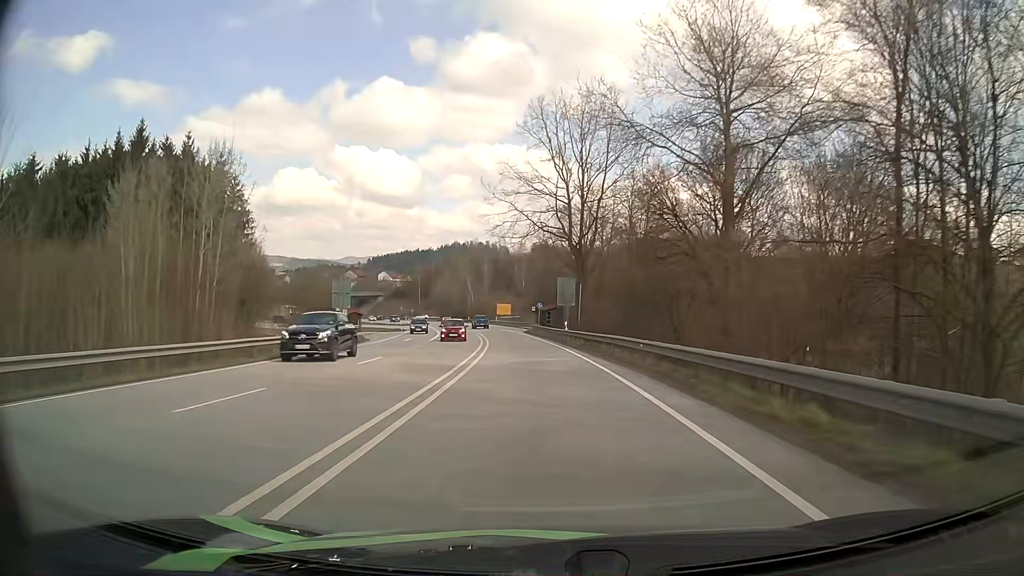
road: primary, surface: asphalt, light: Day
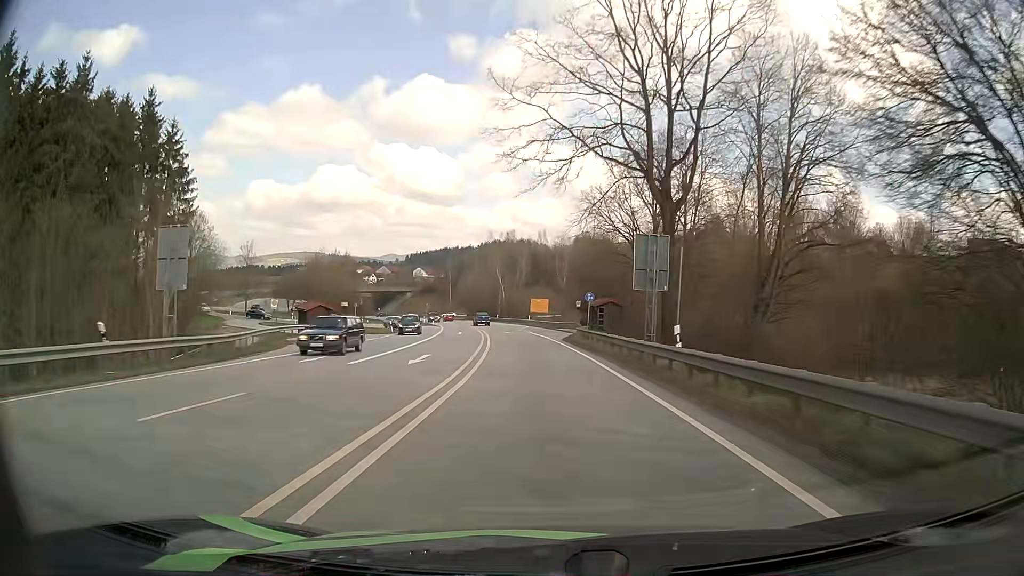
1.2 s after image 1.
(-0.8, +25.8) m; -3°
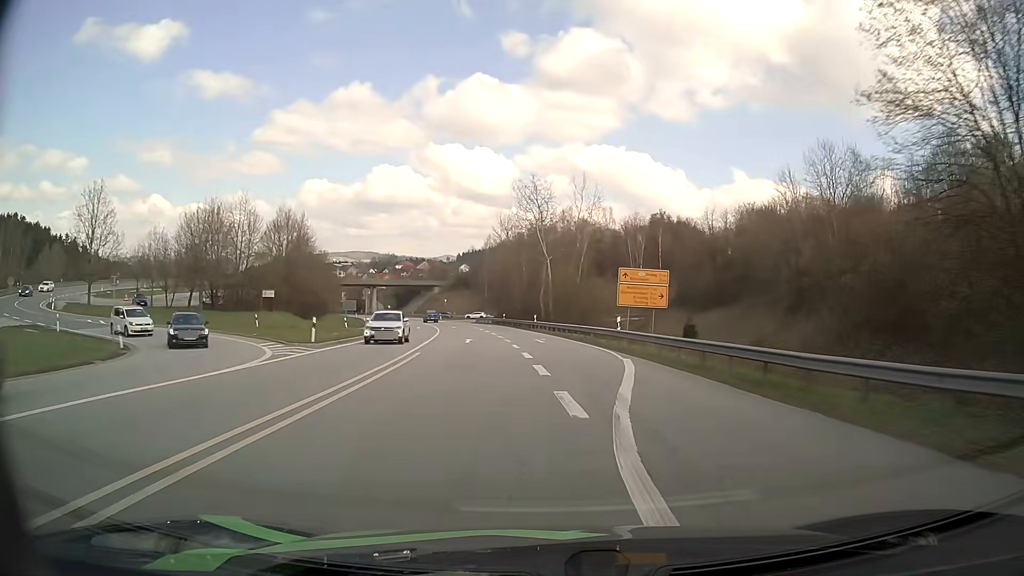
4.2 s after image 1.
(-3.1, +62.0) m; -5°
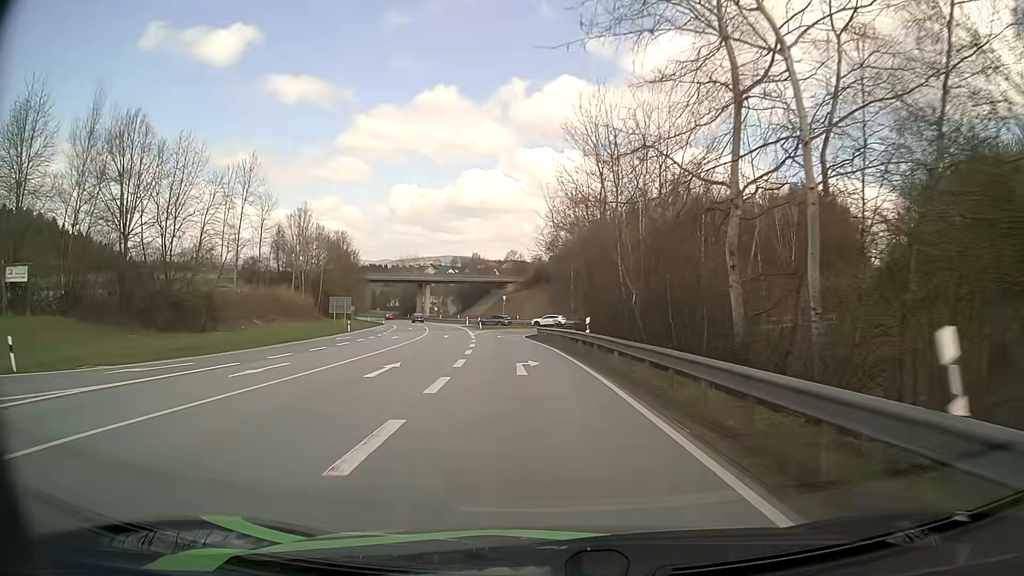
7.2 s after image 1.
(-2.4, +51.6) m; -8°
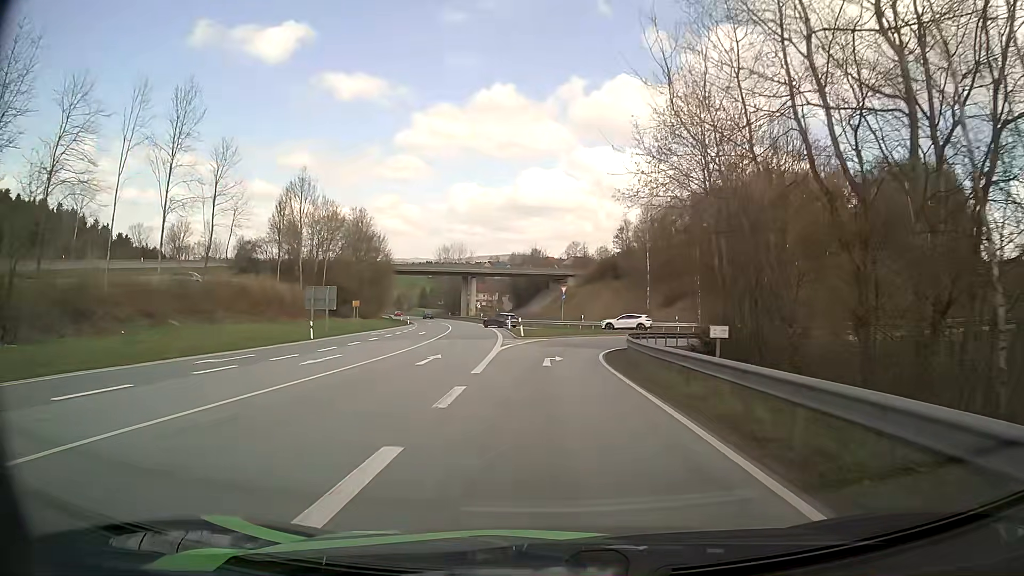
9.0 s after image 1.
(-1.3, +26.2) m; -5°
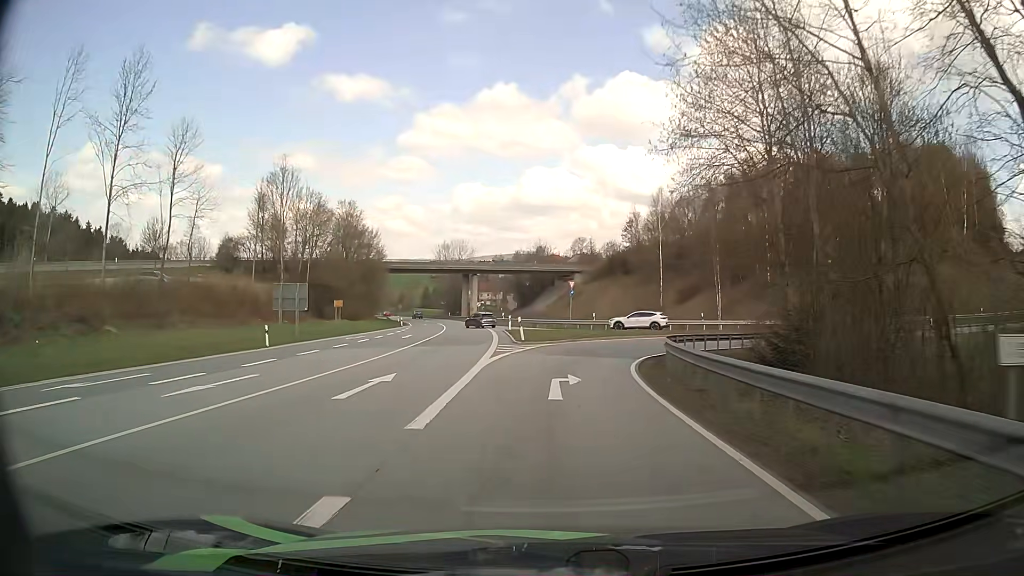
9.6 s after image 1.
(0.0, +7.9) m; -1°
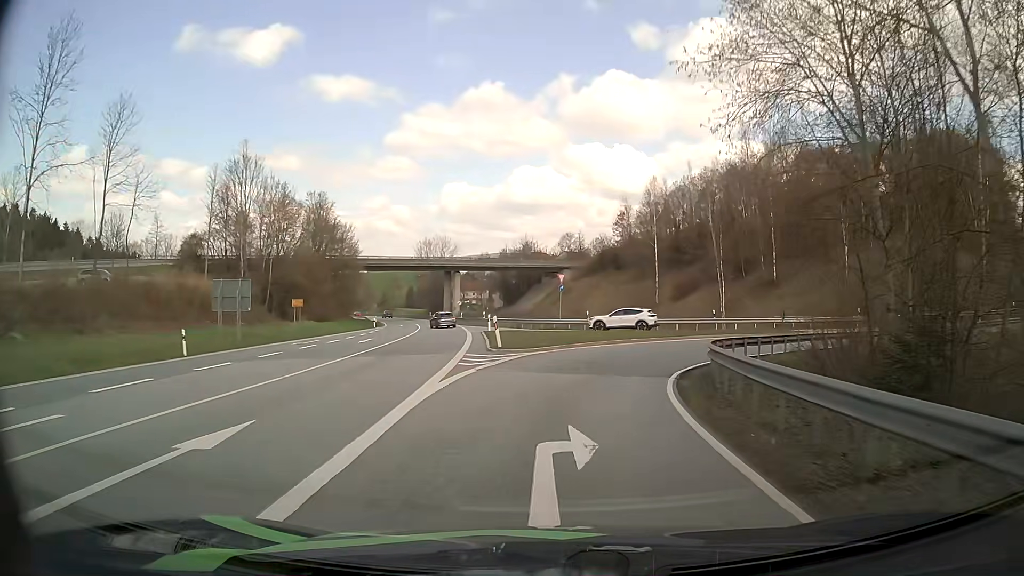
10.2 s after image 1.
(0.0, +7.5) m; +1°
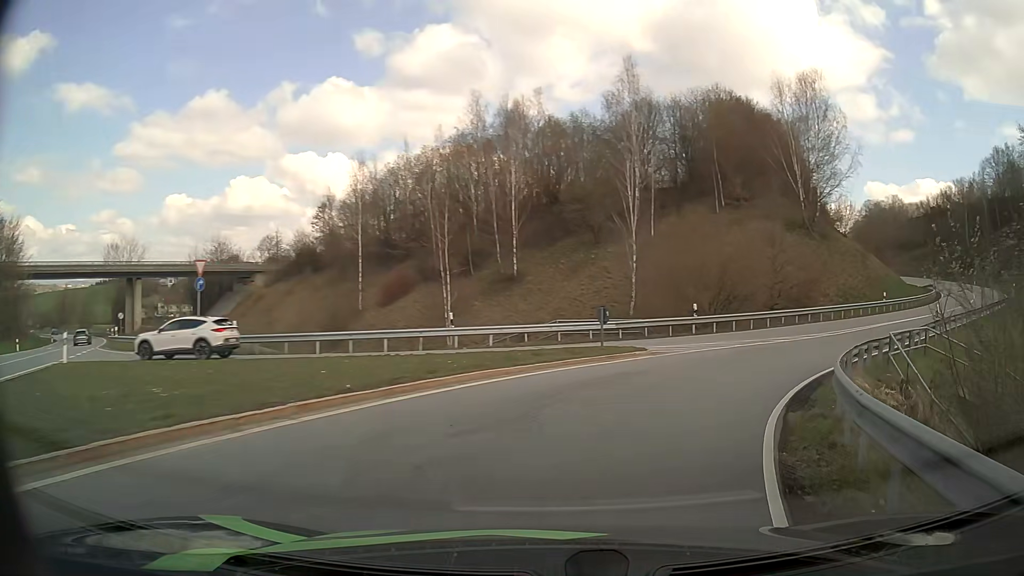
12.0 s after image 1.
(+3.3, +19.7) m; +25°
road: primary_link
